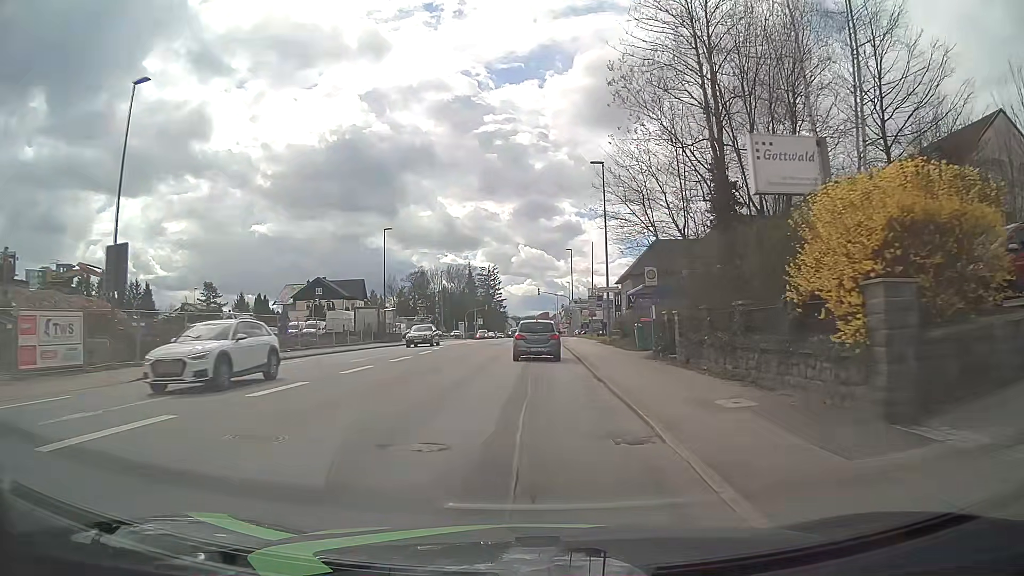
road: tertiary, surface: asphalt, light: Day
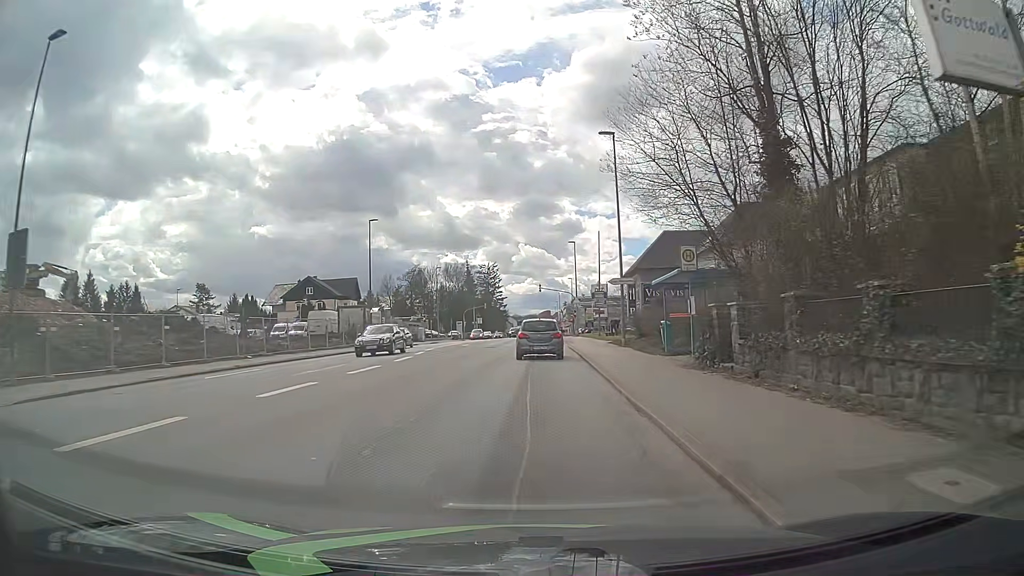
(0.0, +5.7) m; 0°
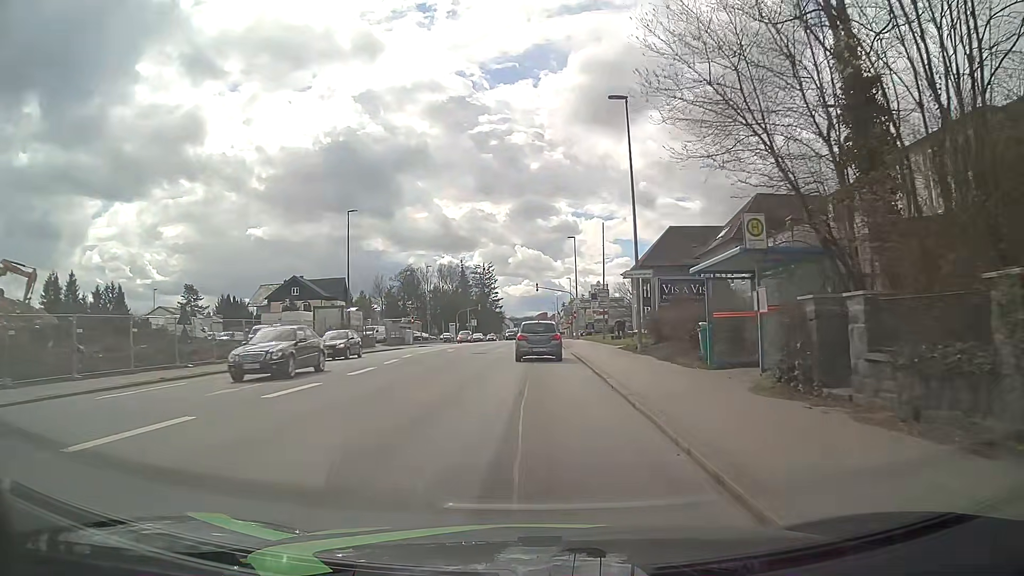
(0.0, +5.7) m; -1°
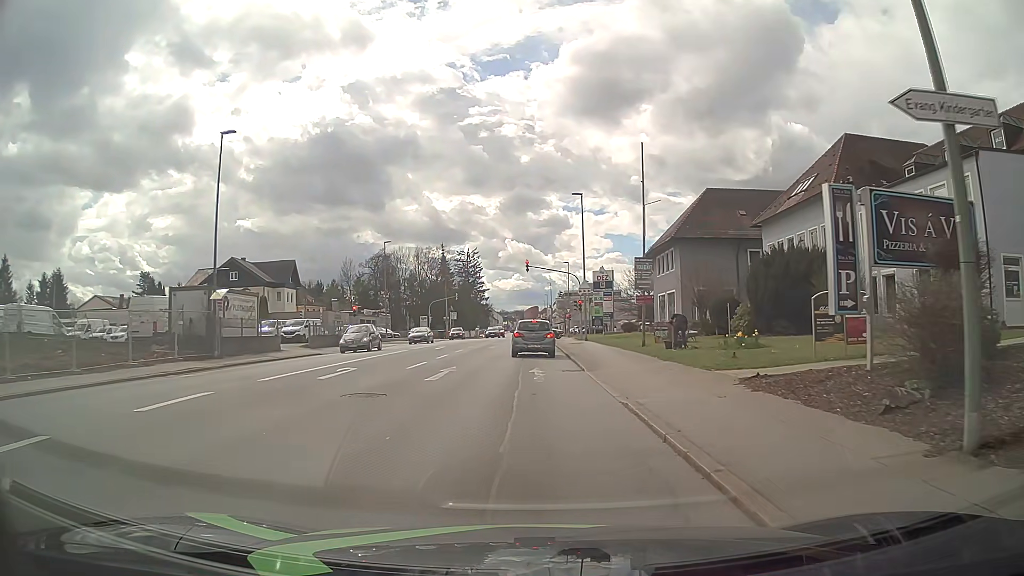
(+0.4, +20.4) m; +2°
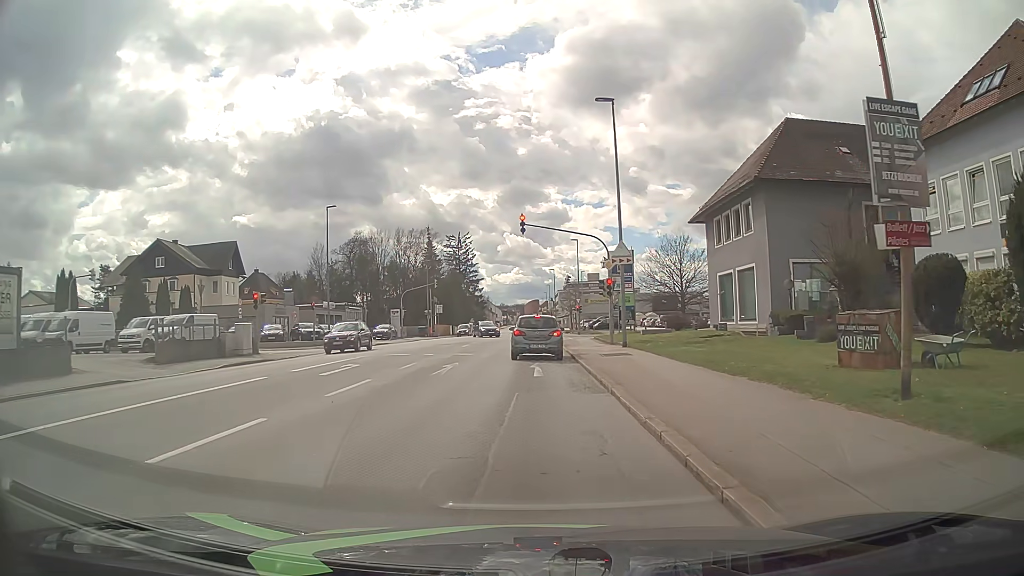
(0.0, +19.3) m; 0°
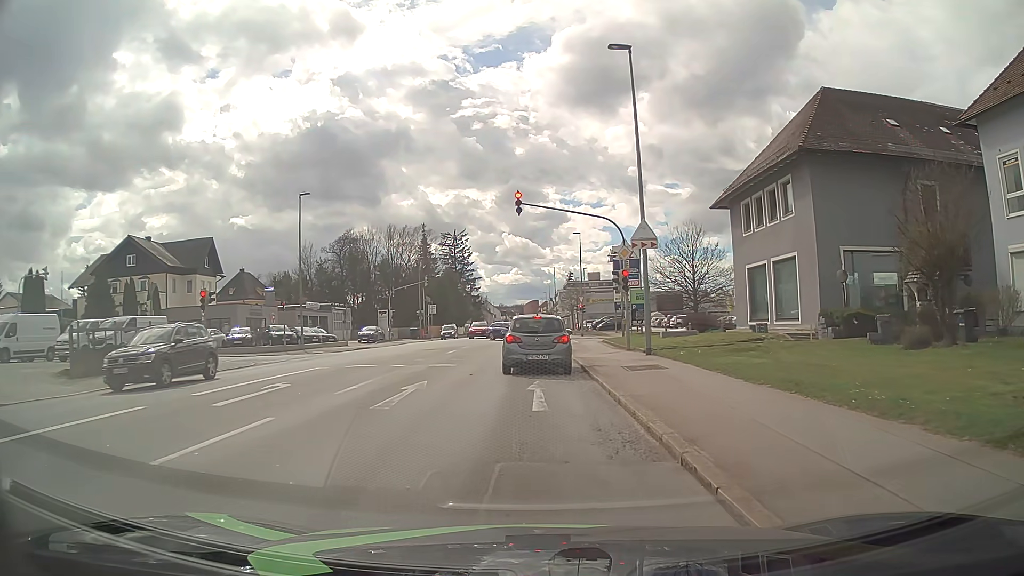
(0.0, +5.6) m; 0°
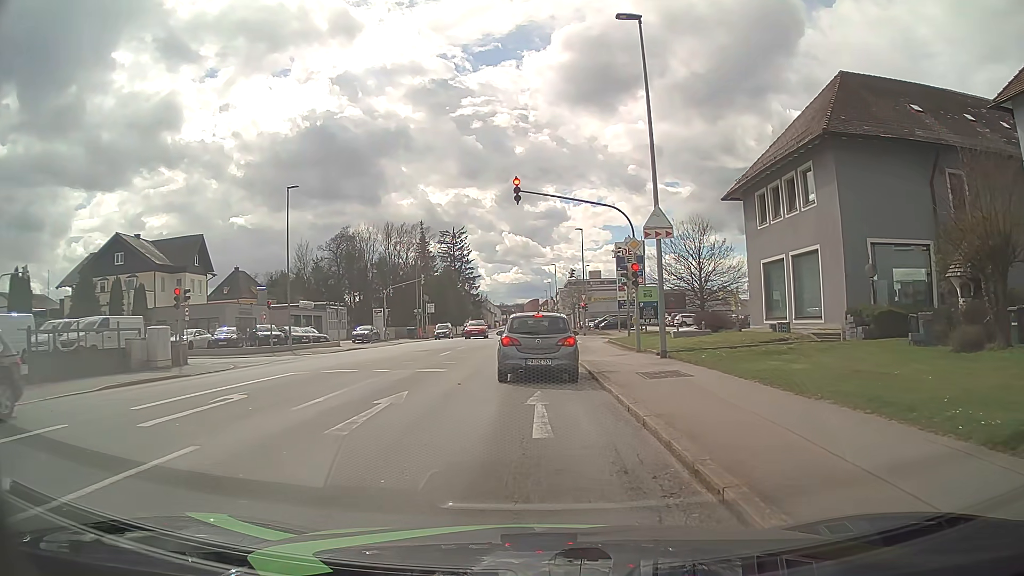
(0.0, +2.3) m; 0°
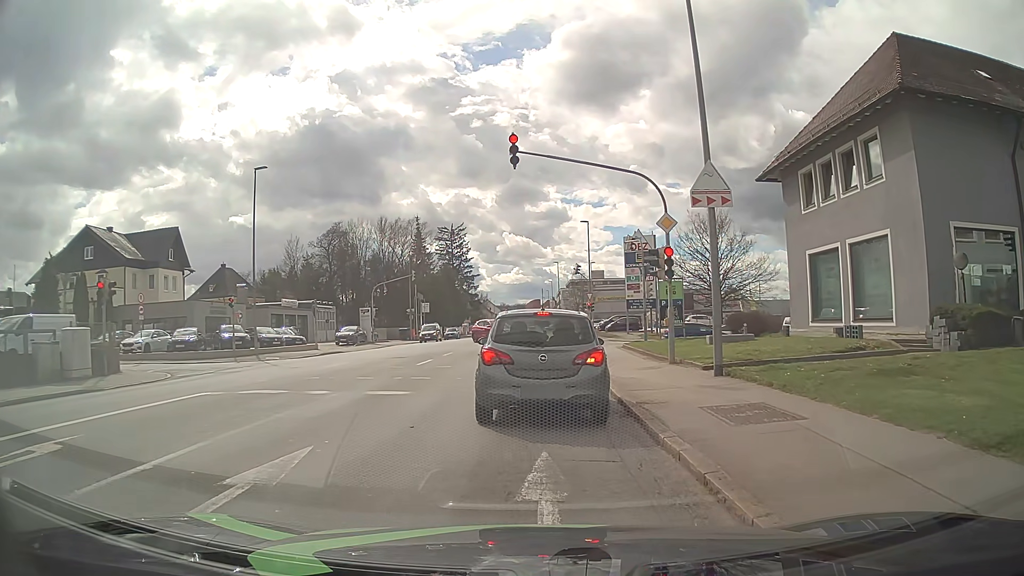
(-0.1, +5.5) m; 0°
